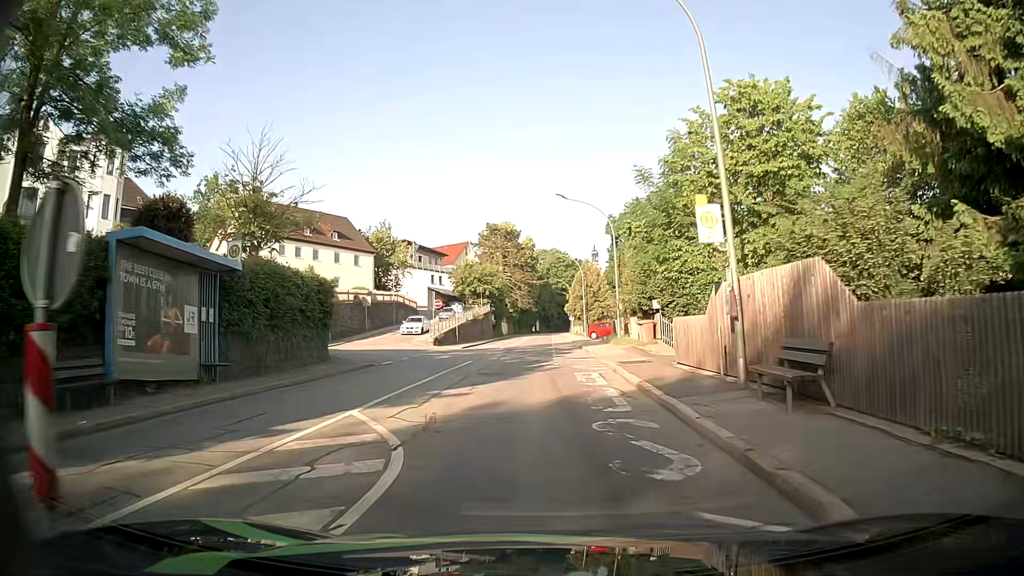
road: tertiary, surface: asphalt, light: Day
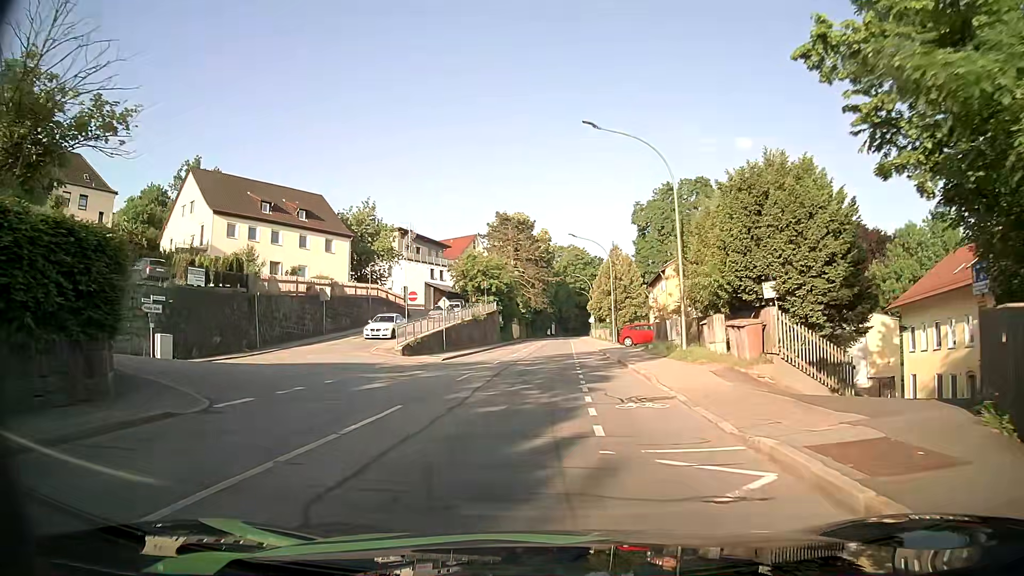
(-0.2, +15.1) m; -2°
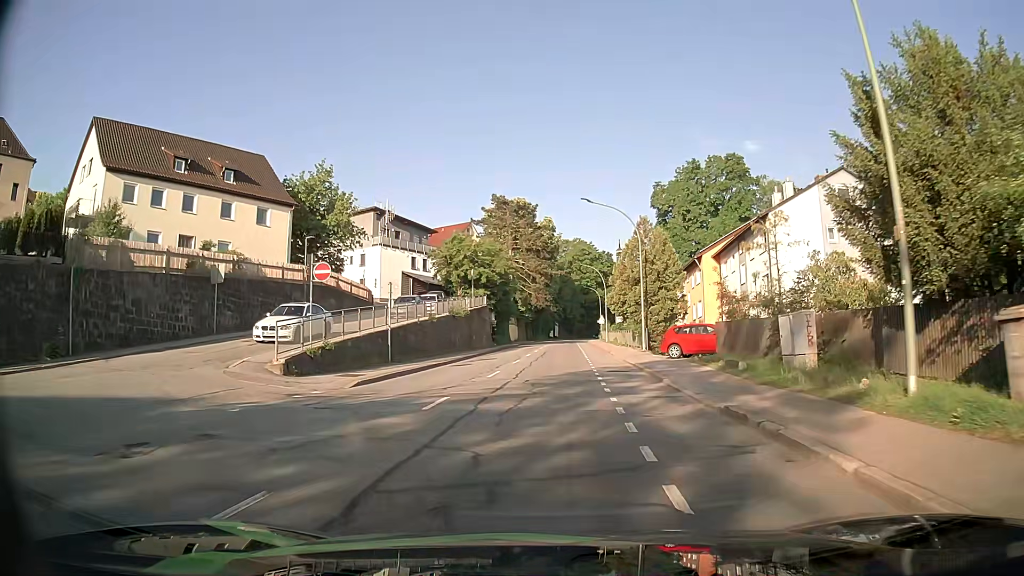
(+0.1, +15.8) m; 0°
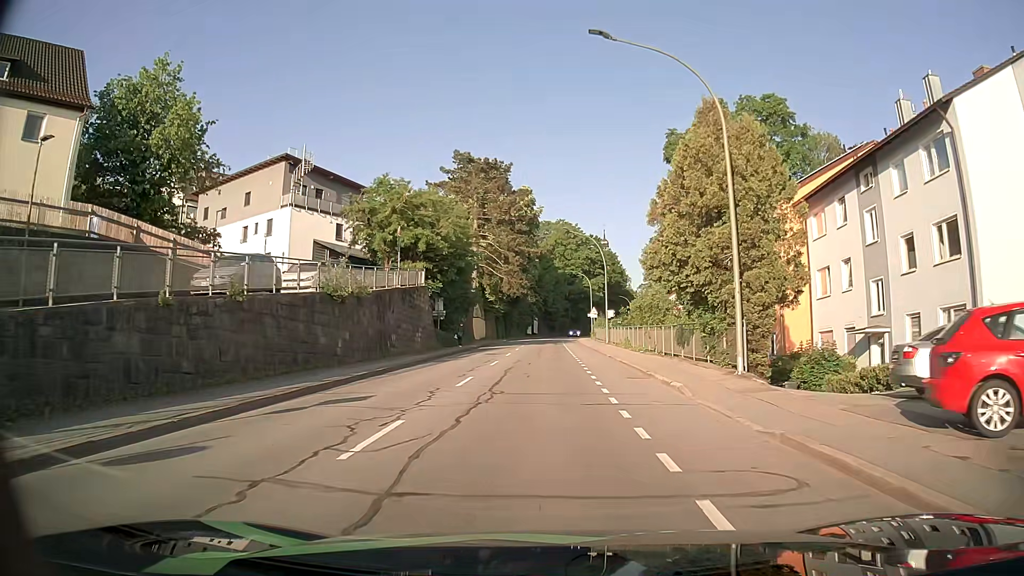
(+0.4, +22.9) m; +2°
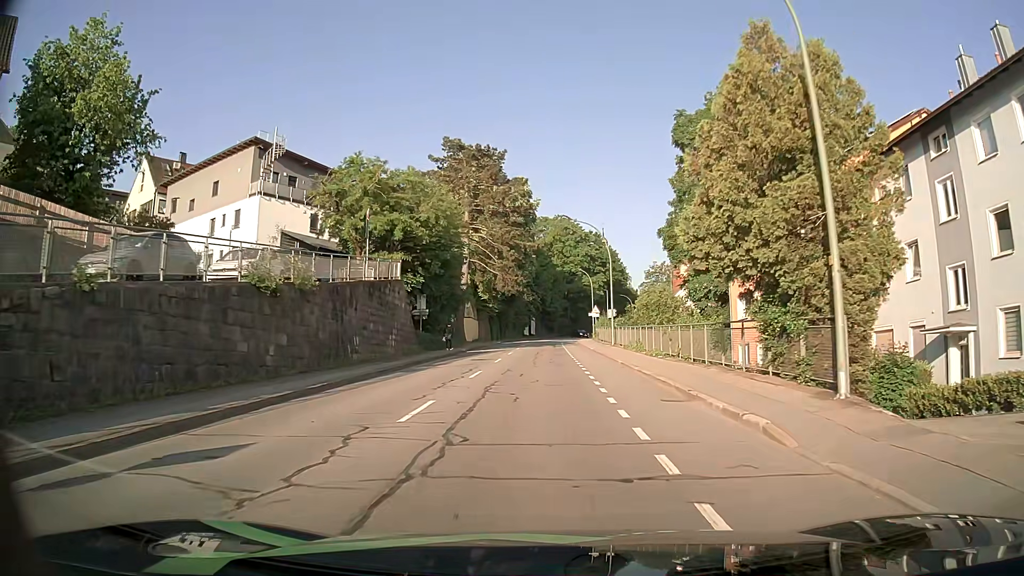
(0.0, +6.0) m; 0°
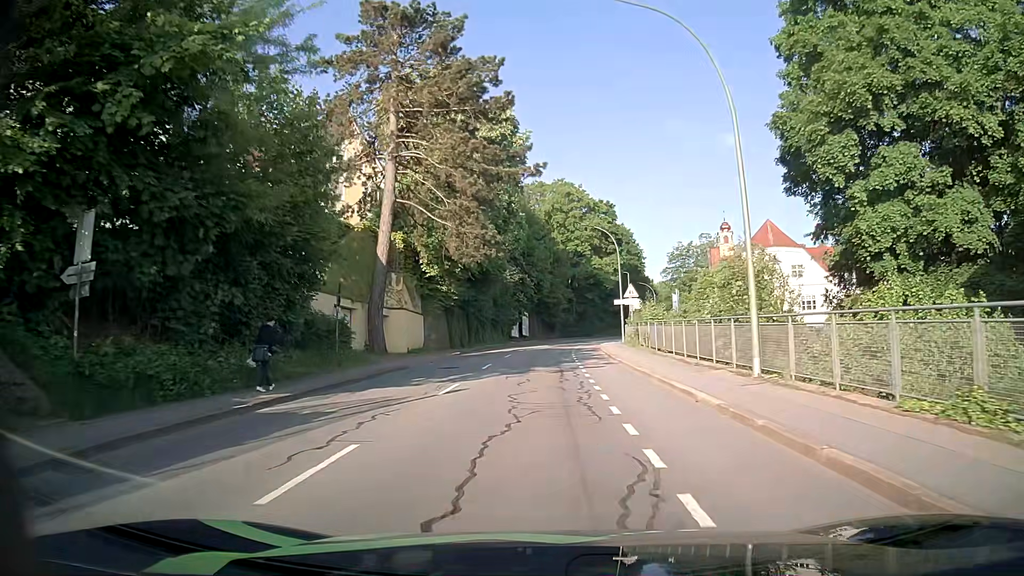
(0.0, +32.1) m; 0°
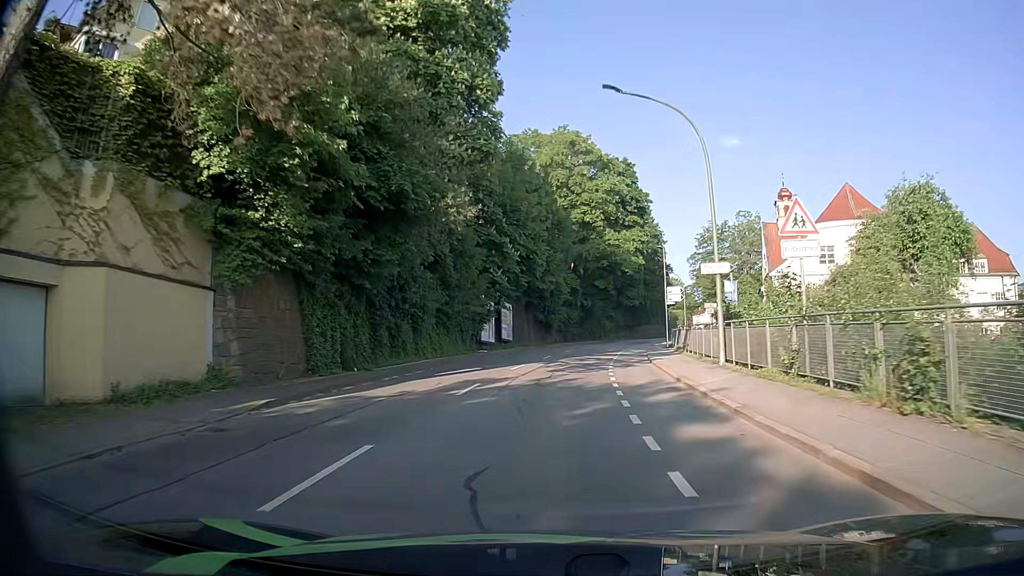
(+0.1, +27.4) m; +1°
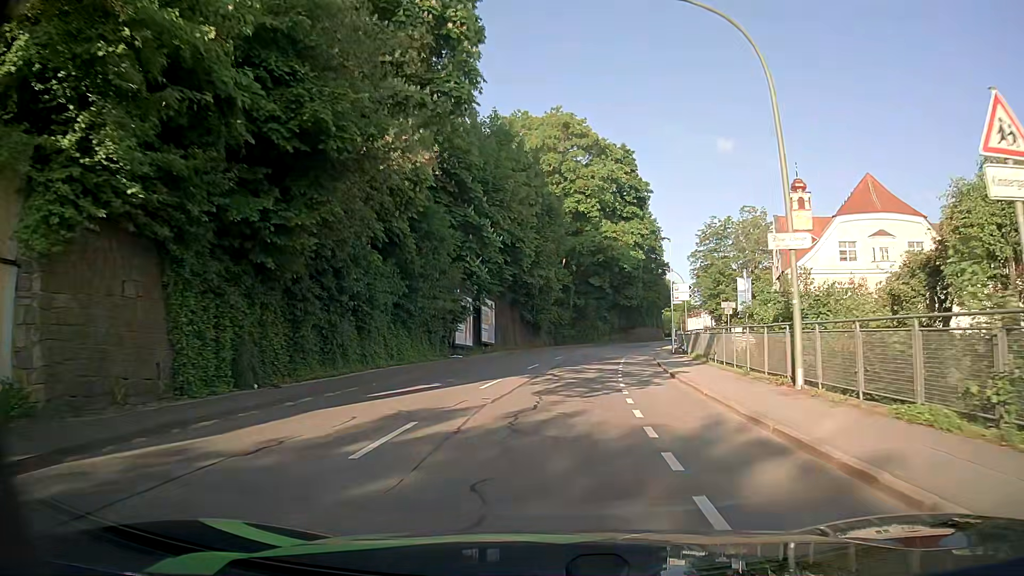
(0.0, +7.0) m; +1°
